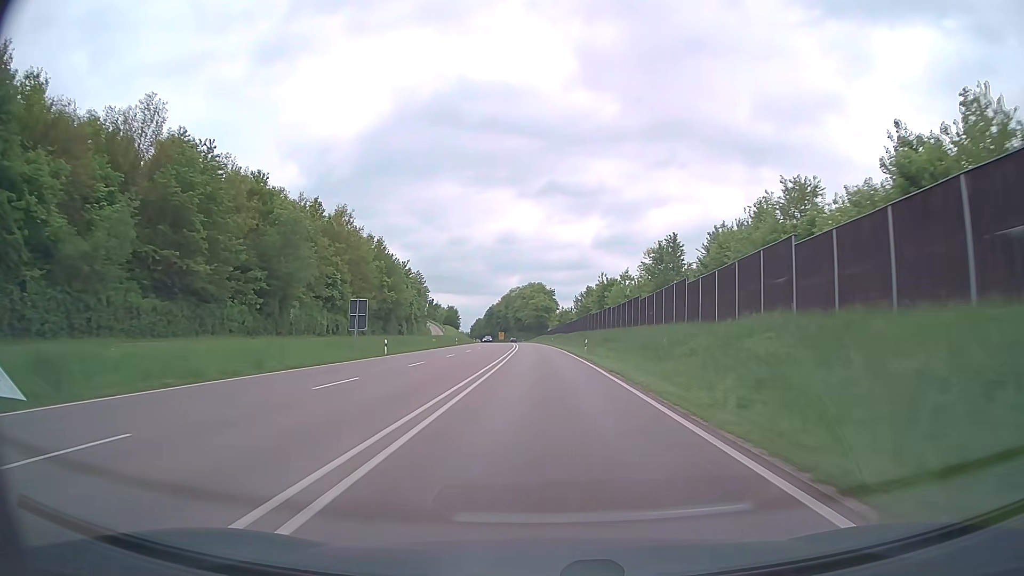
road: trunk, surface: asphalt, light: Day
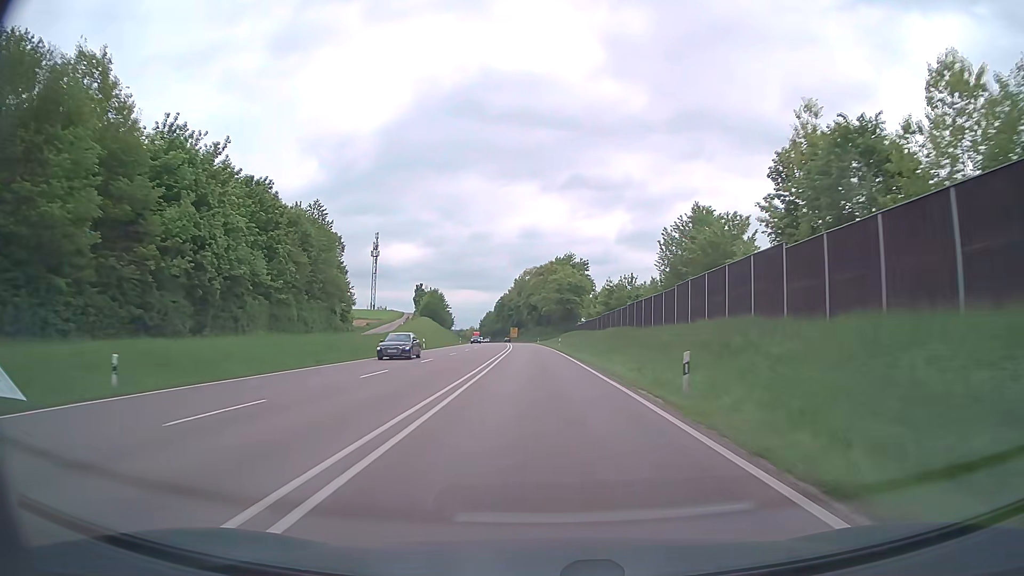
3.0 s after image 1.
(-1.1, +79.3) m; -2°
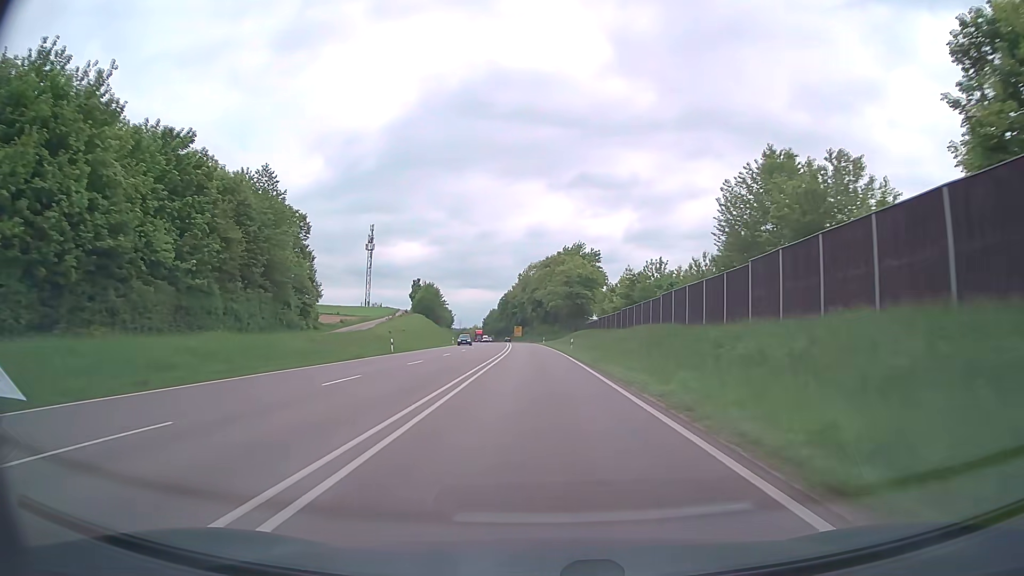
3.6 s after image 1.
(-0.1, +15.9) m; -1°
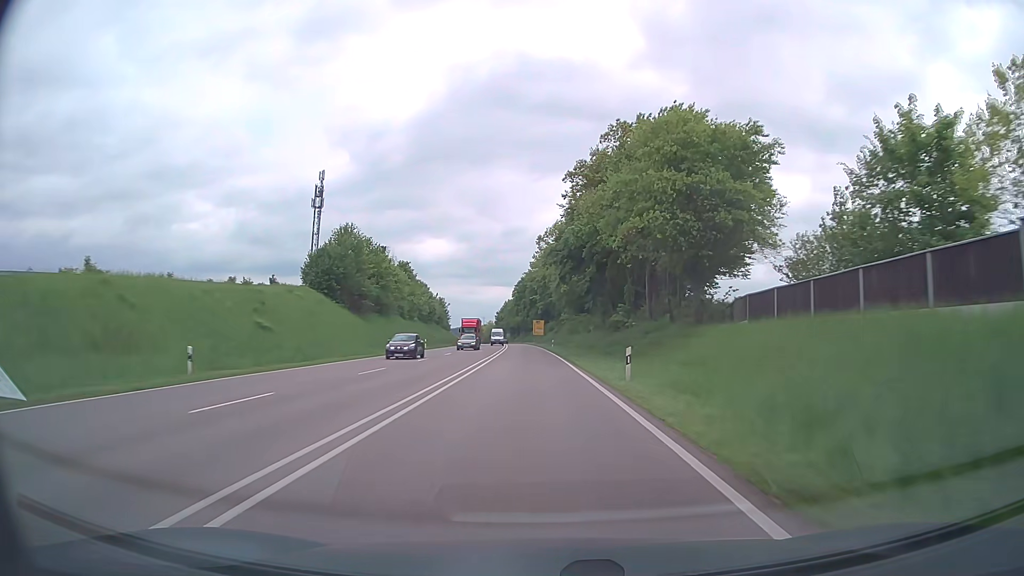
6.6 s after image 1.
(-1.3, +79.3) m; -2°
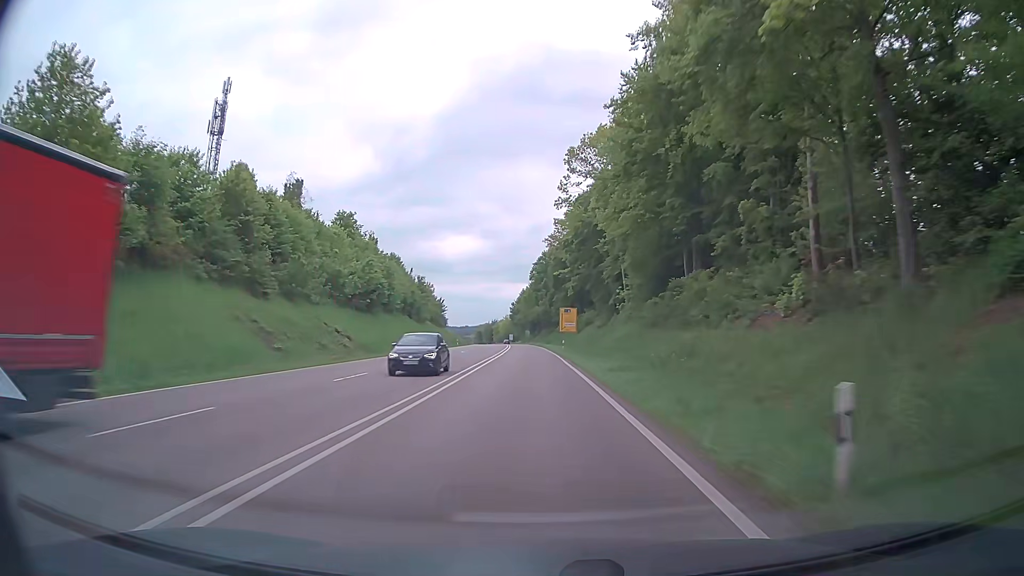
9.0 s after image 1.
(-1.1, +63.4) m; -2°
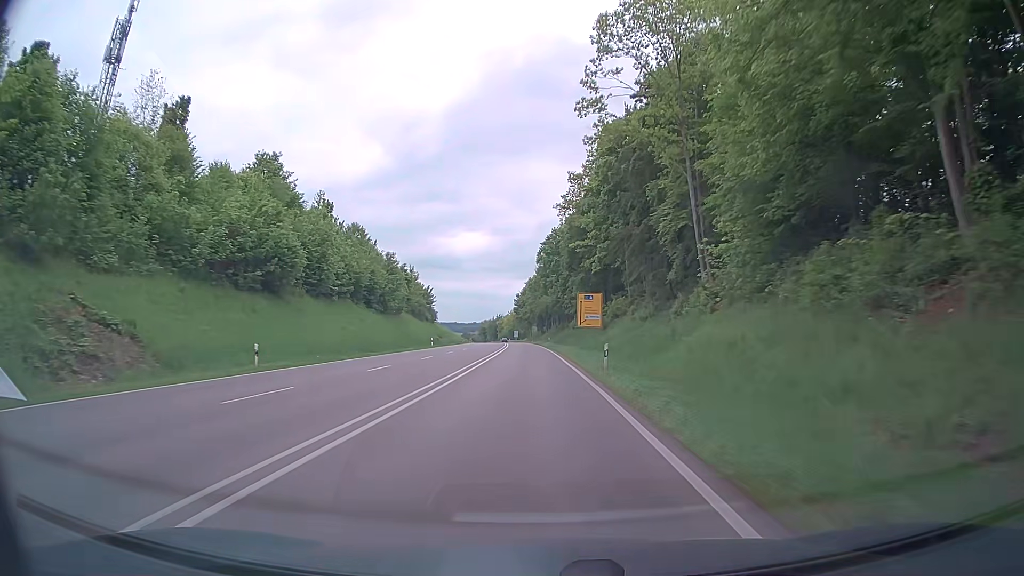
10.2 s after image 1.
(-0.1, +31.7) m; 0°
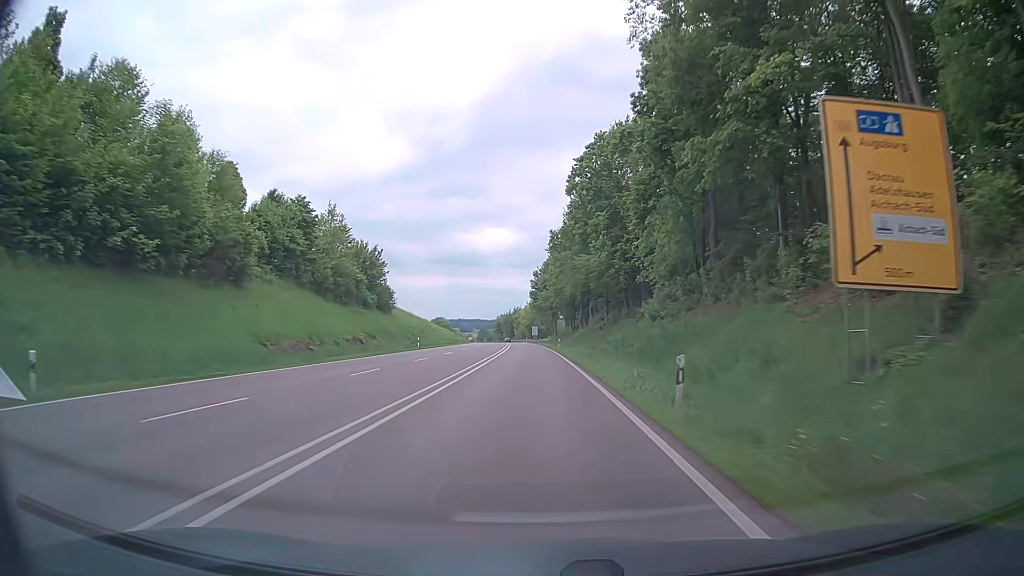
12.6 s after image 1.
(-1.1, +63.4) m; -2°
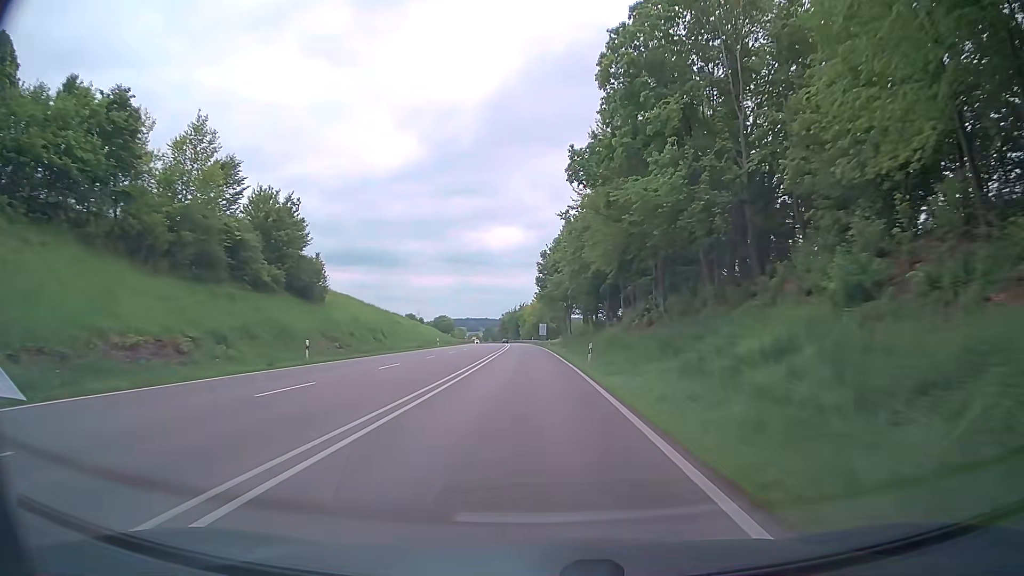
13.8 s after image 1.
(-0.3, +31.7) m; -1°
(0, +10) (0, +20) (0, +30) (-1, +40) (-1, +50) (-1, +60) (-2, +70) (-2, +80) (-3, +90) (-3, +100) m
